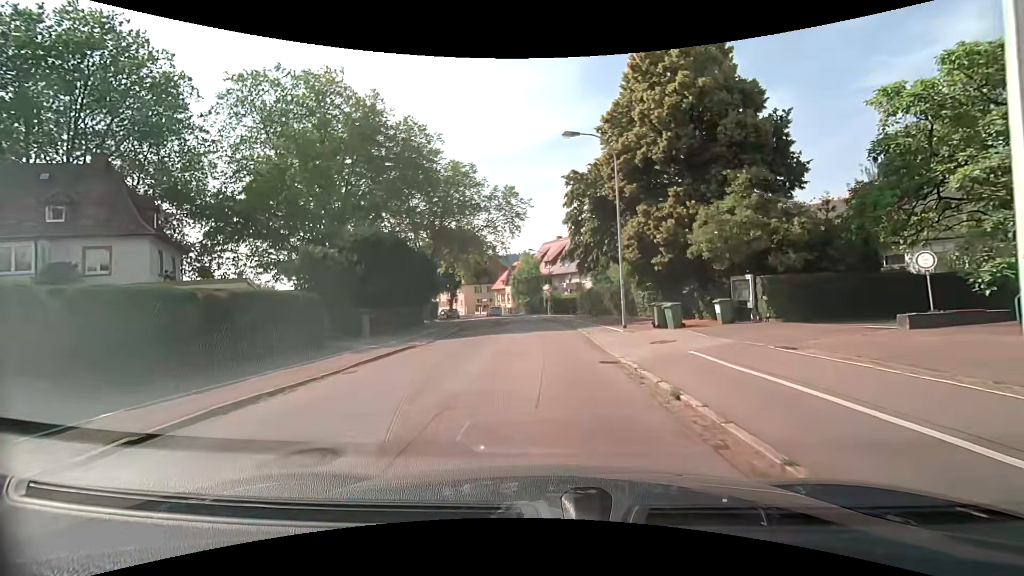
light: Day
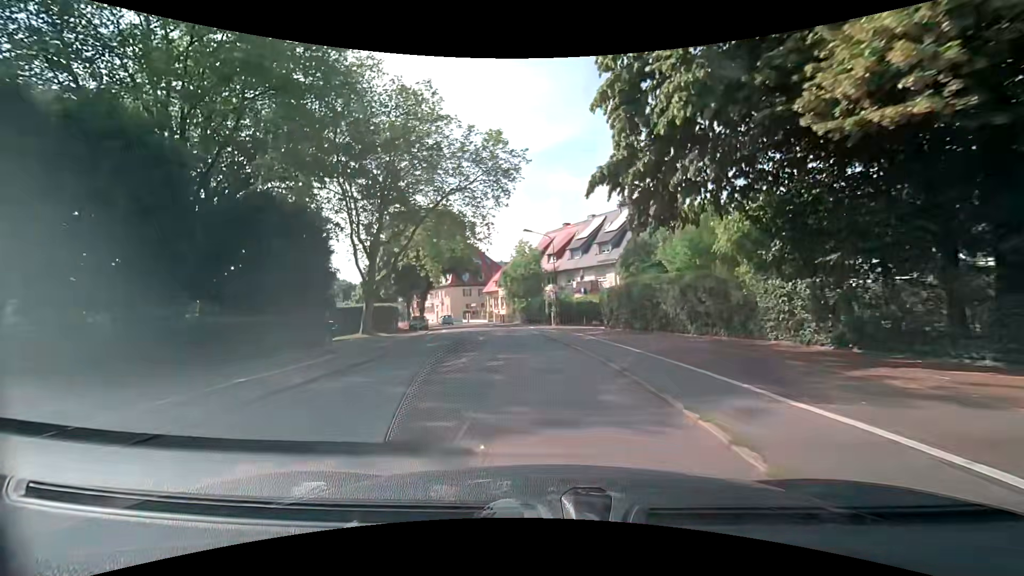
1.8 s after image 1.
(0.0, +19.5) m; 0°
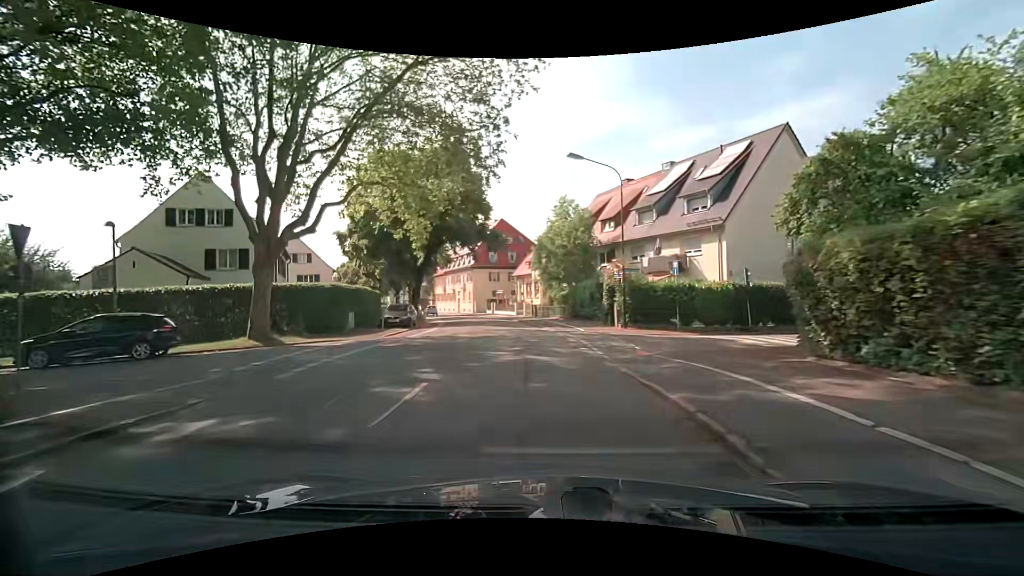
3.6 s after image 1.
(-0.7, +18.5) m; -5°
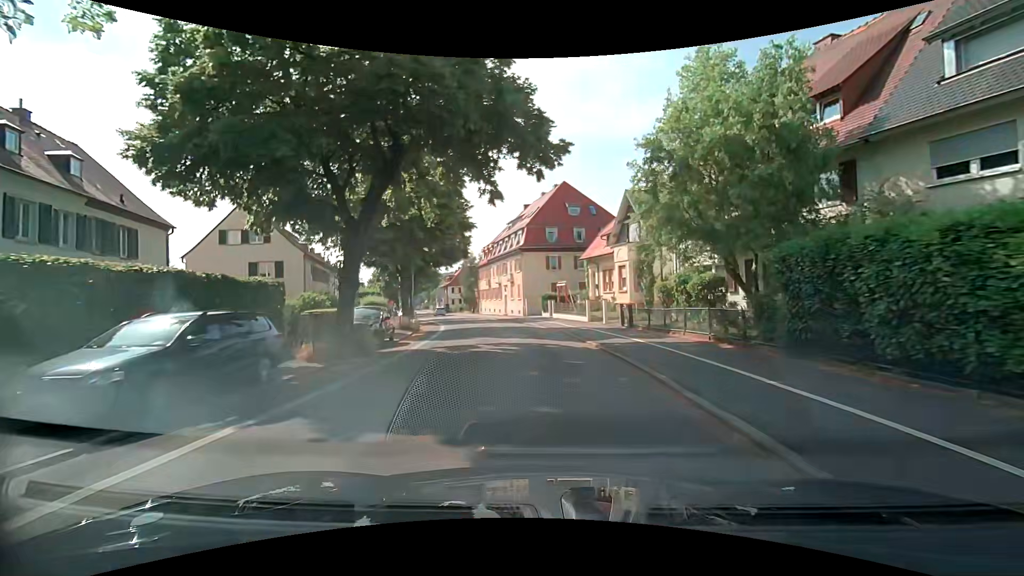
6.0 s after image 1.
(-1.4, +23.7) m; -7°
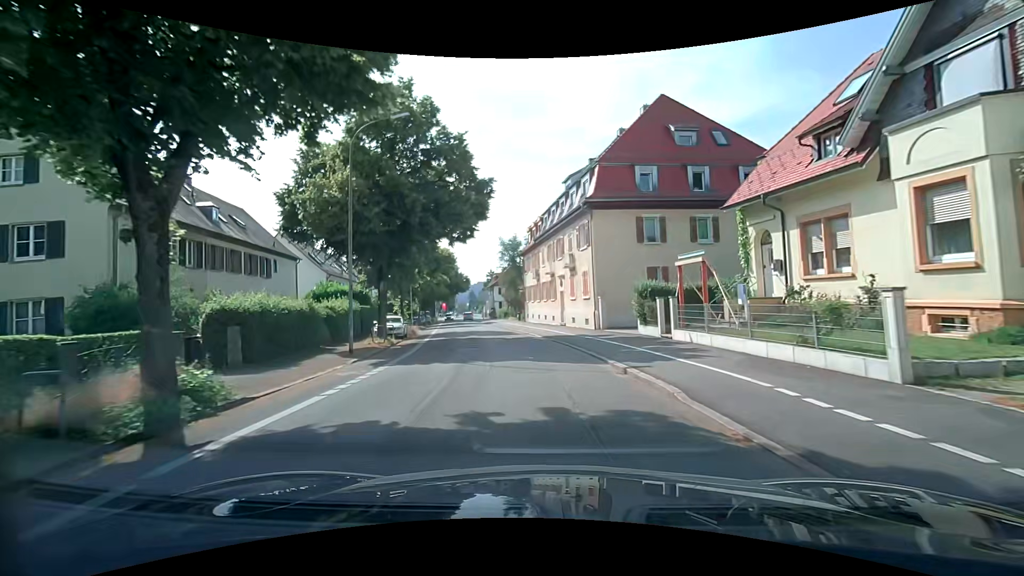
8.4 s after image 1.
(-1.2, +24.1) m; -7°
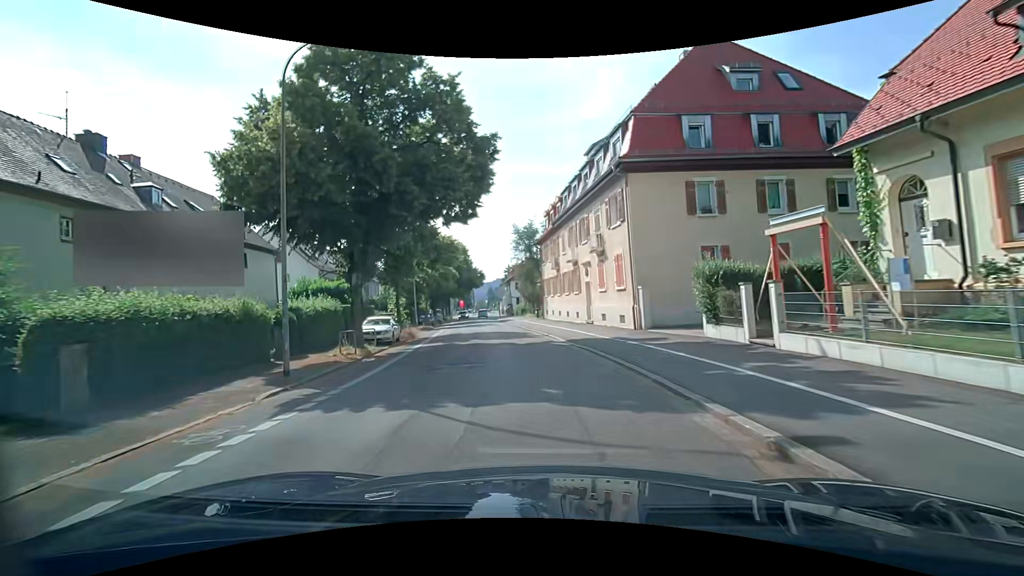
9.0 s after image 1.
(-0.1, +6.3) m; -2°
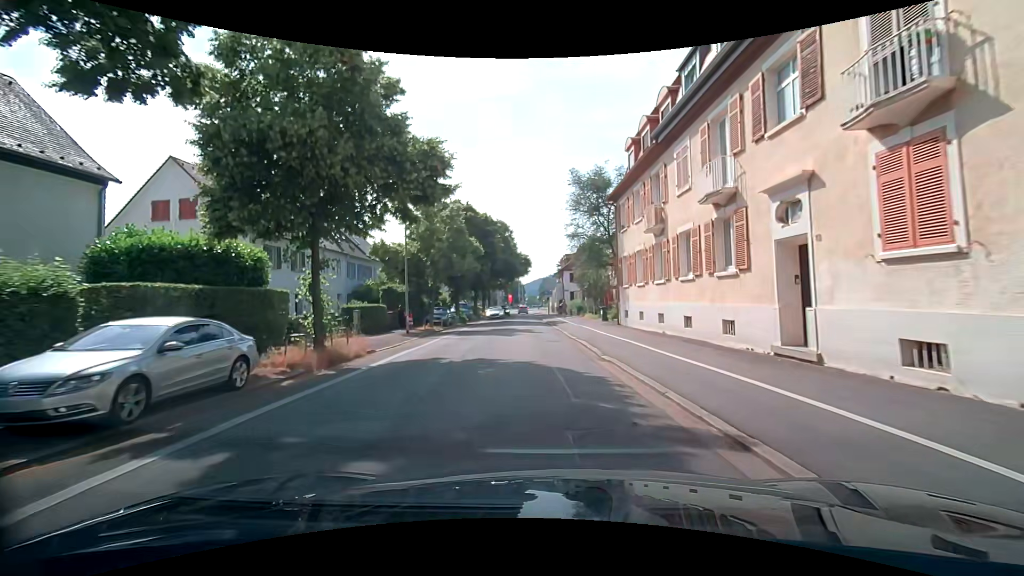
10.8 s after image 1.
(-1.3, +18.6) m; -6°
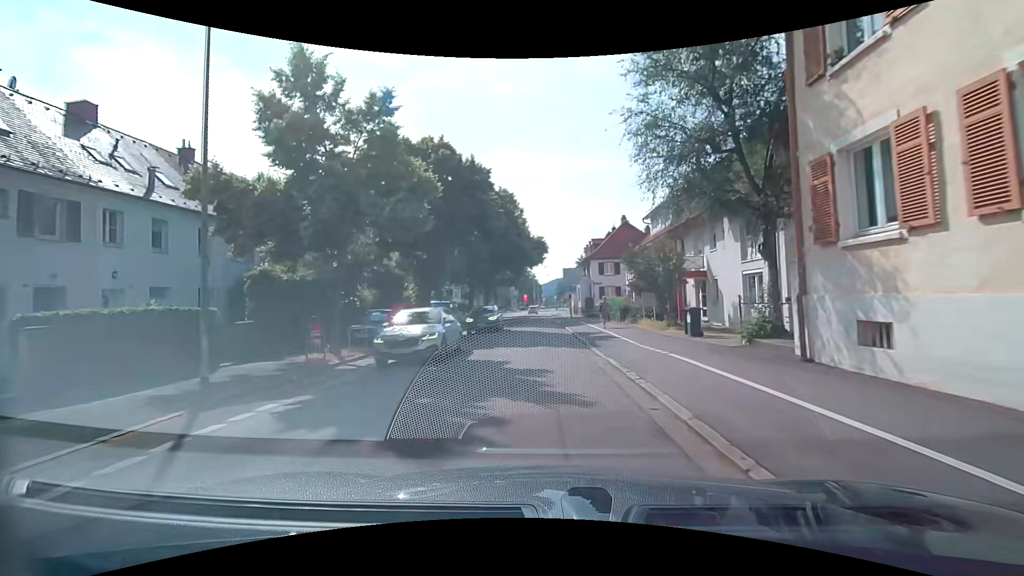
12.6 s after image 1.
(-0.7, +18.2) m; -4°
(0, +10) (0, +20) (0, +30) (-1, +40) (-1, +50) (0, +60) (0, +70) (0, +80) (0, +90) (0, +100) m
